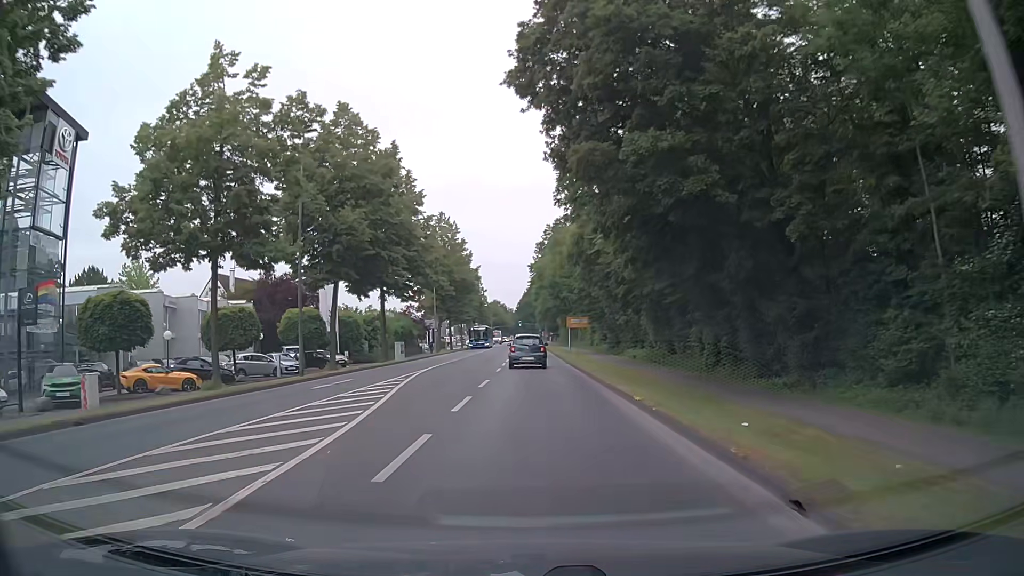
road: secondary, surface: asphalt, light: Day
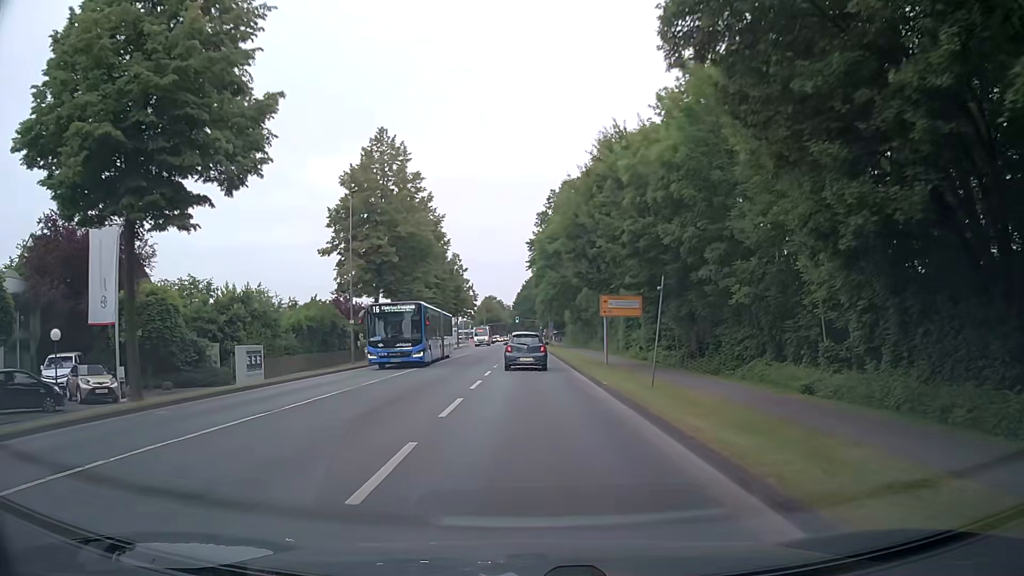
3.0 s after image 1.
(+0.4, +33.8) m; +1°
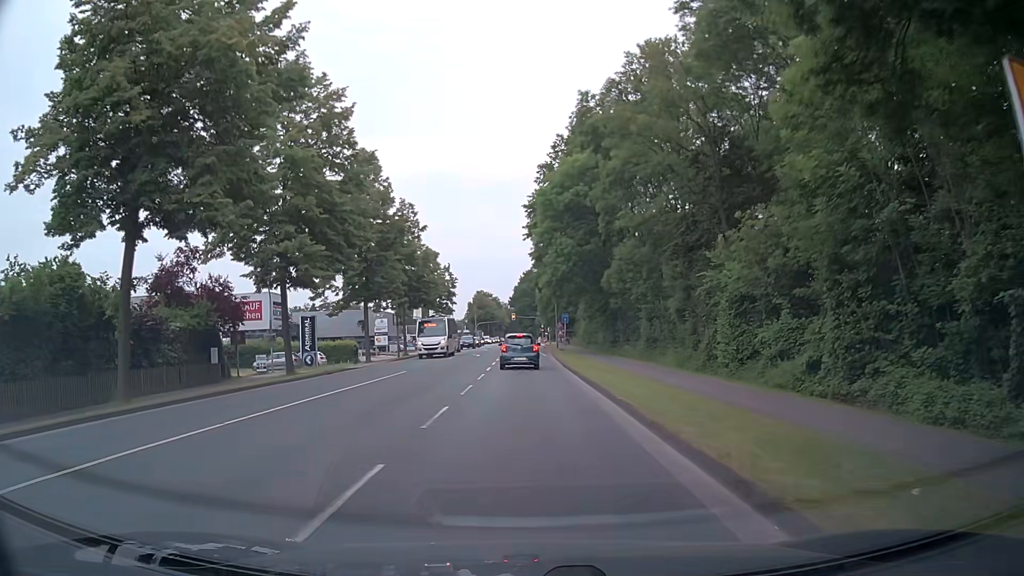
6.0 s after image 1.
(-0.2, +31.4) m; 0°
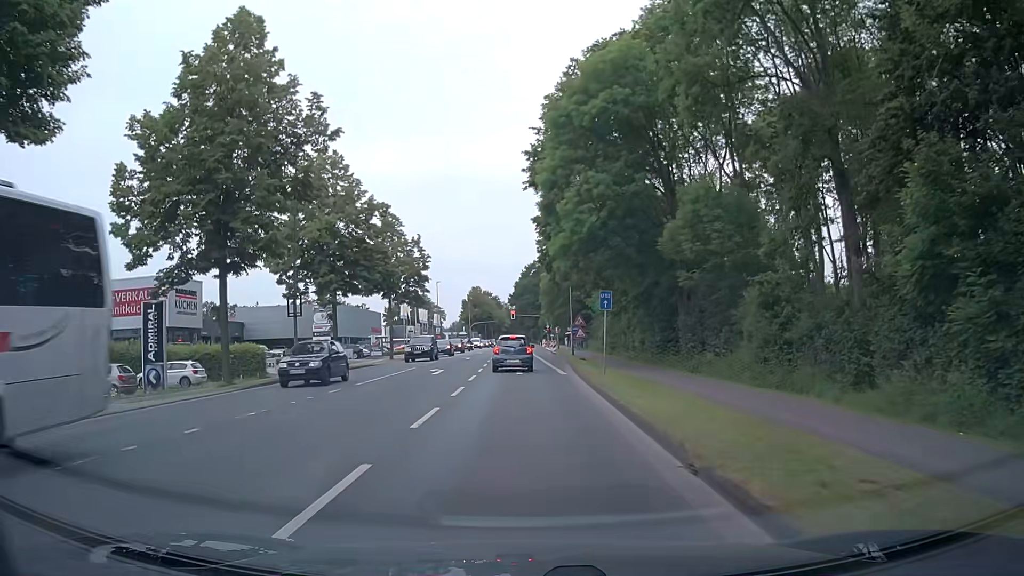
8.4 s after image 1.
(-0.1, +23.7) m; 0°
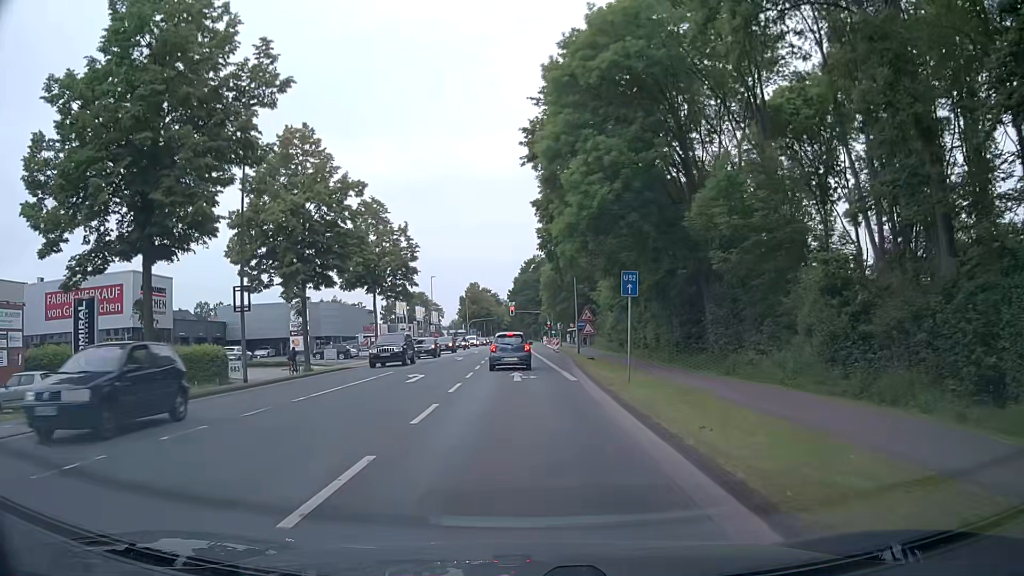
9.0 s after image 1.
(-0.1, +5.6) m; 0°
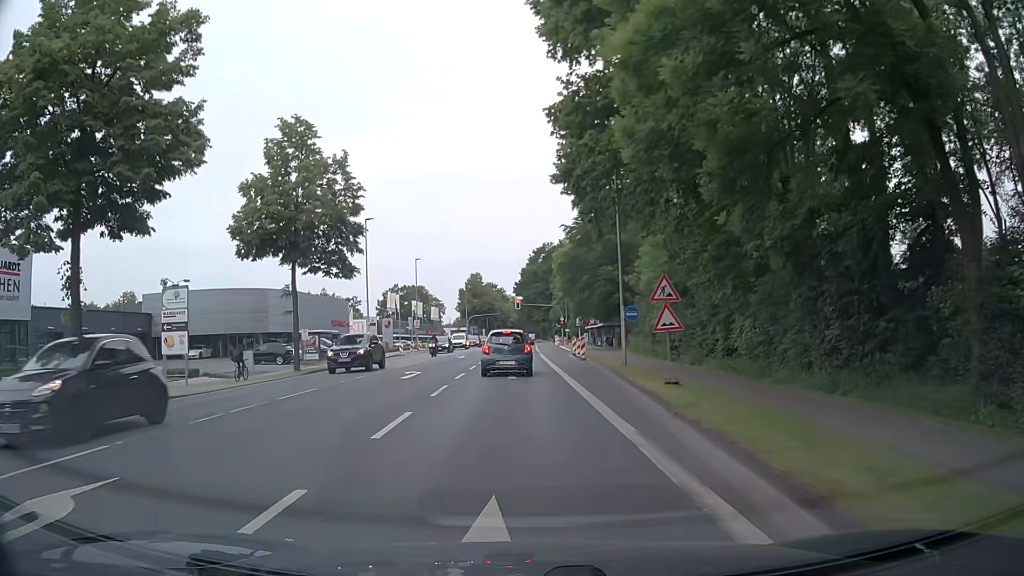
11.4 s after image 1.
(-0.2, +19.6) m; -2°
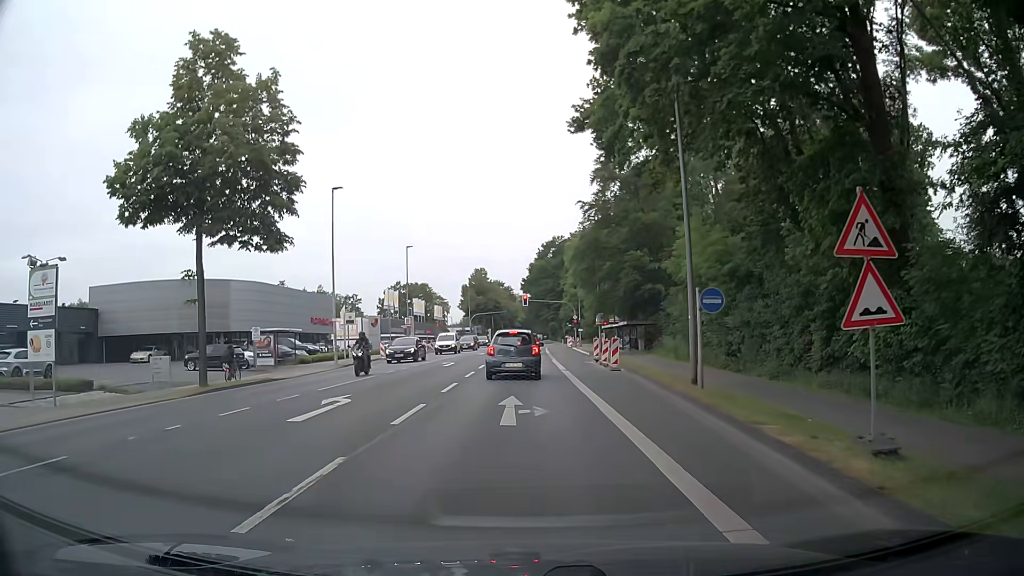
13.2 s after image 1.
(+0.1, +10.5) m; +1°
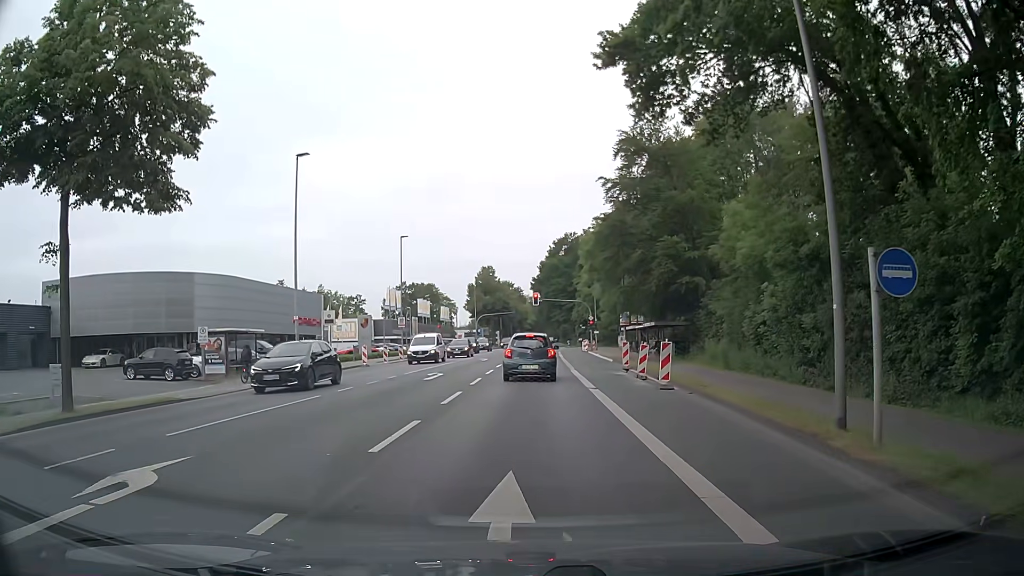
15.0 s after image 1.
(-0.1, +8.0) m; -3°
